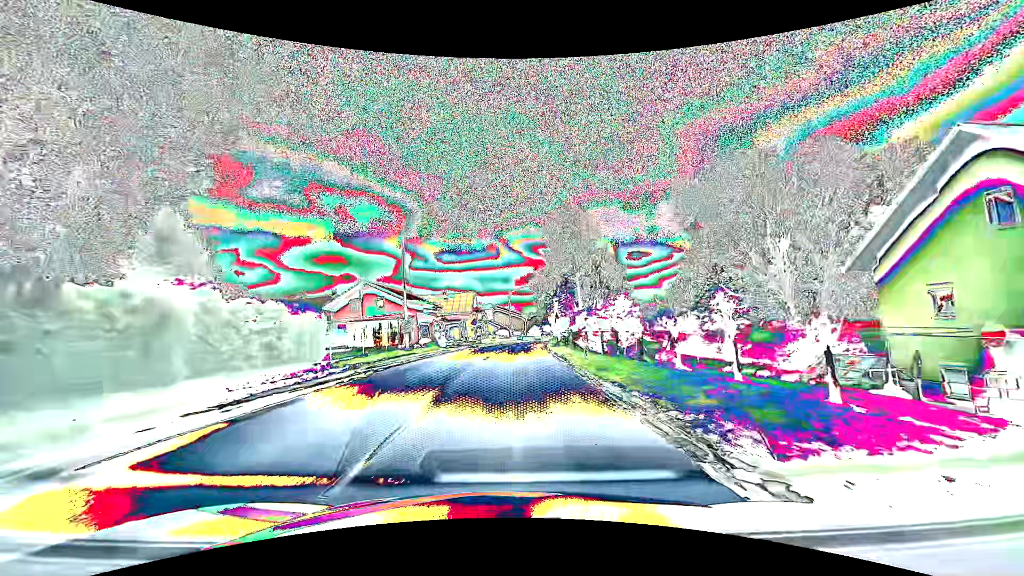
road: primary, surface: asphalt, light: Day
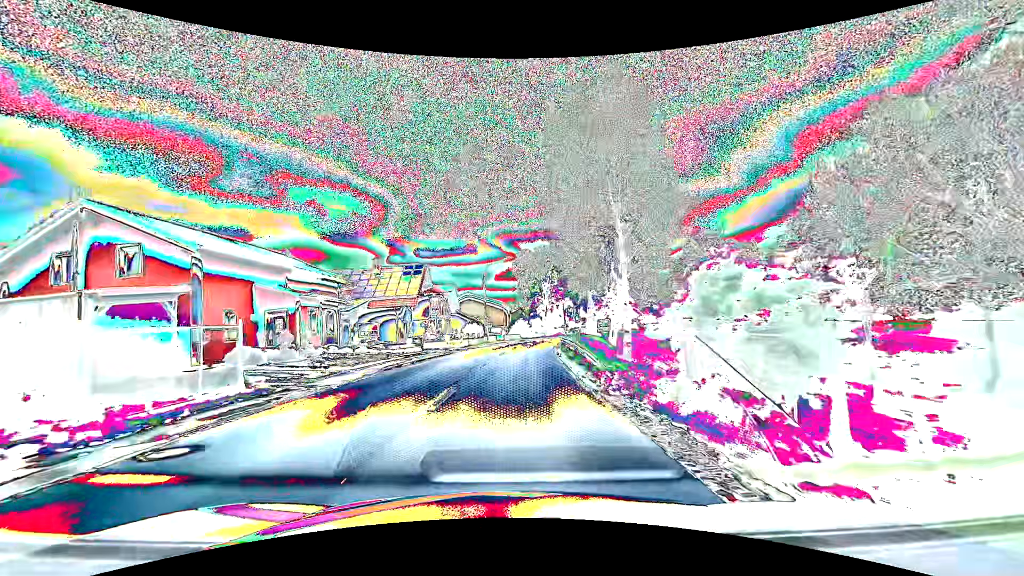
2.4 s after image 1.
(+0.5, +31.9) m; +2°
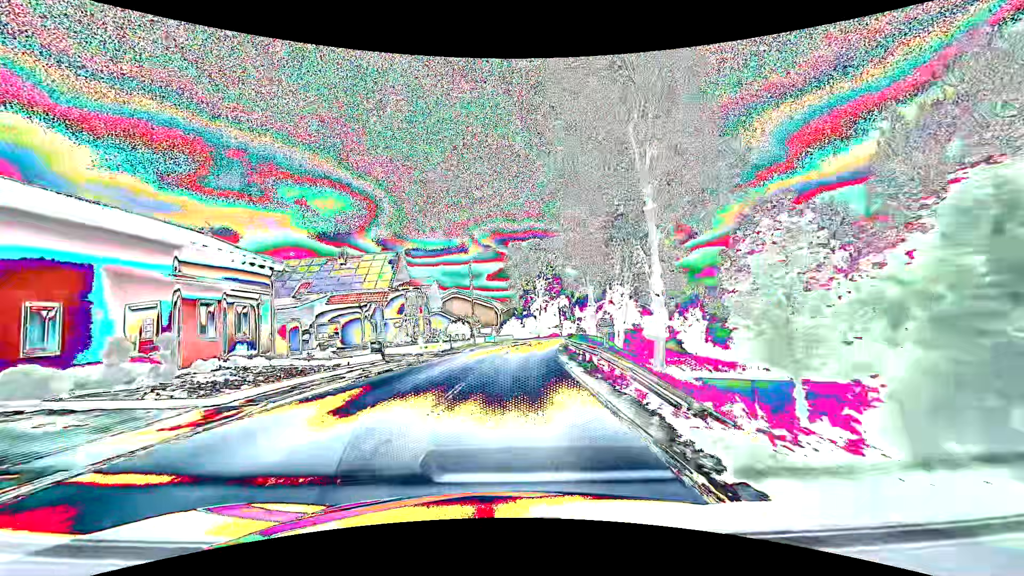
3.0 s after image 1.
(+0.1, +8.0) m; +1°
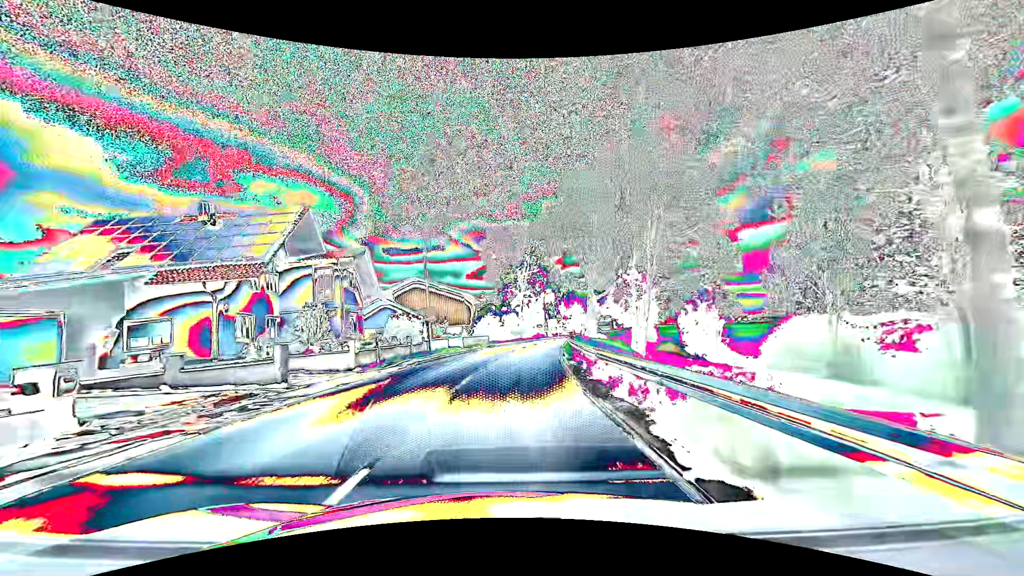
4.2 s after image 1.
(+0.3, +16.0) m; +2°
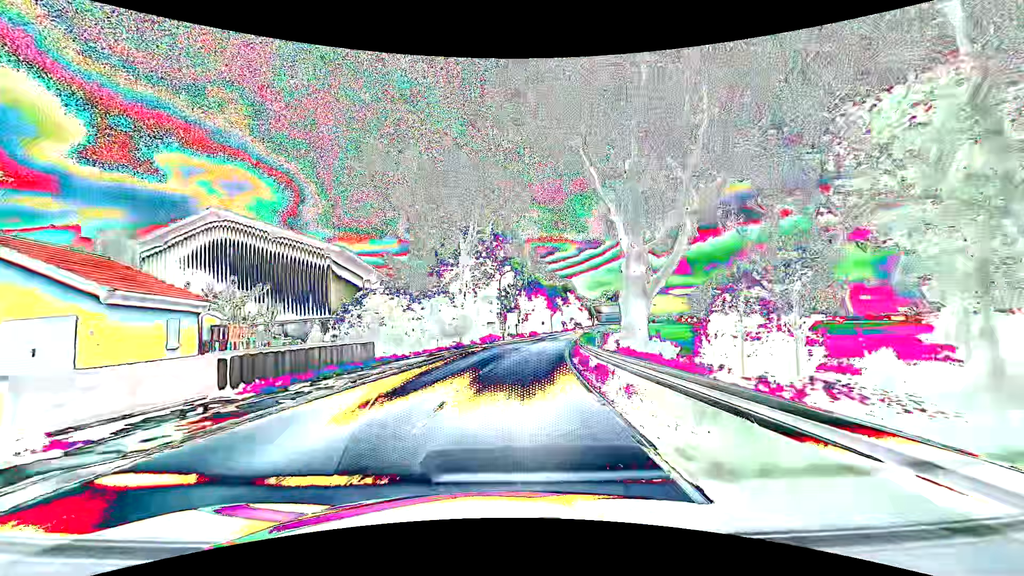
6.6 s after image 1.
(+1.5, +32.1) m; +6°
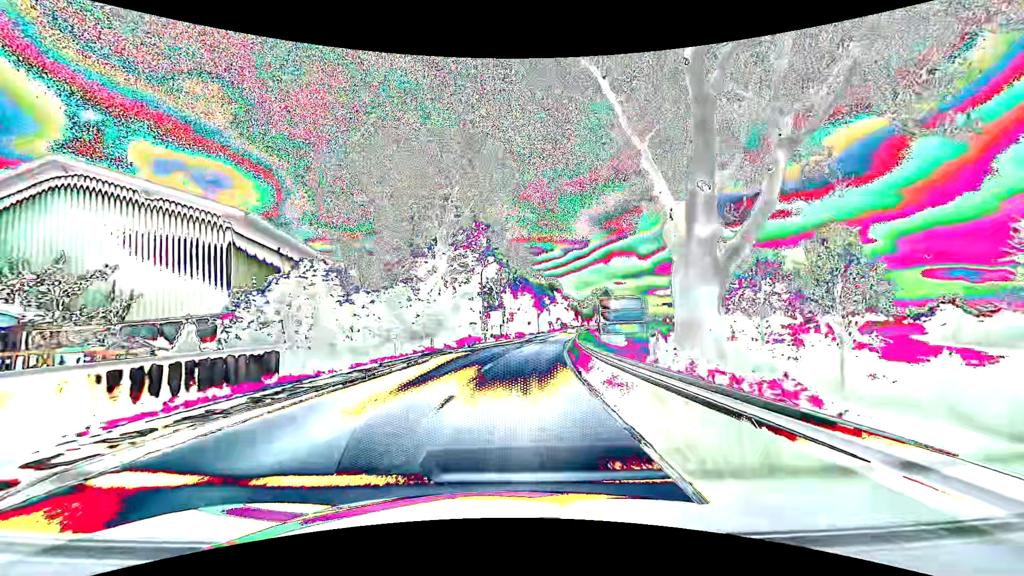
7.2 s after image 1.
(+0.1, +8.0) m; +2°
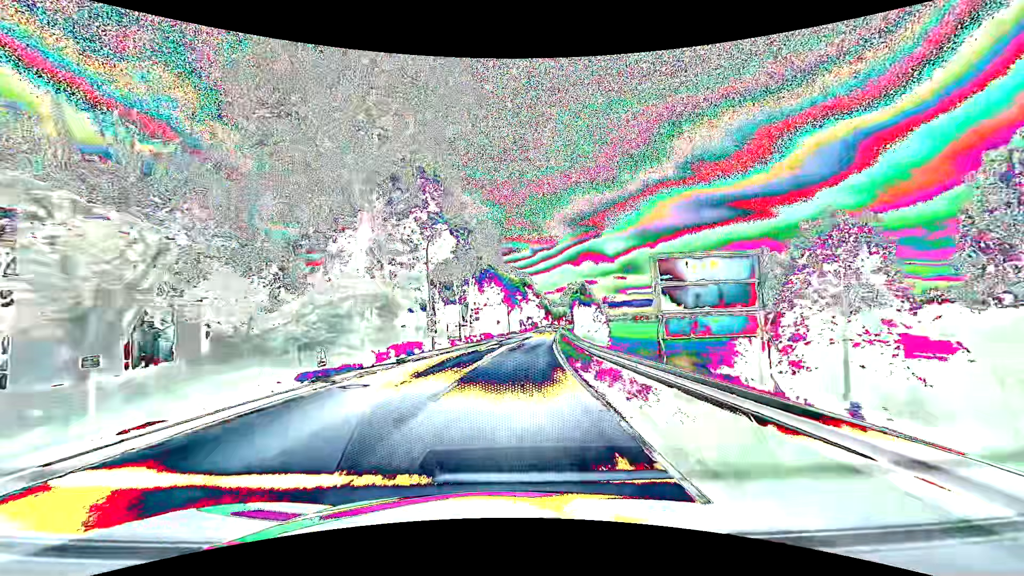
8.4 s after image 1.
(+0.5, +16.1) m; +4°
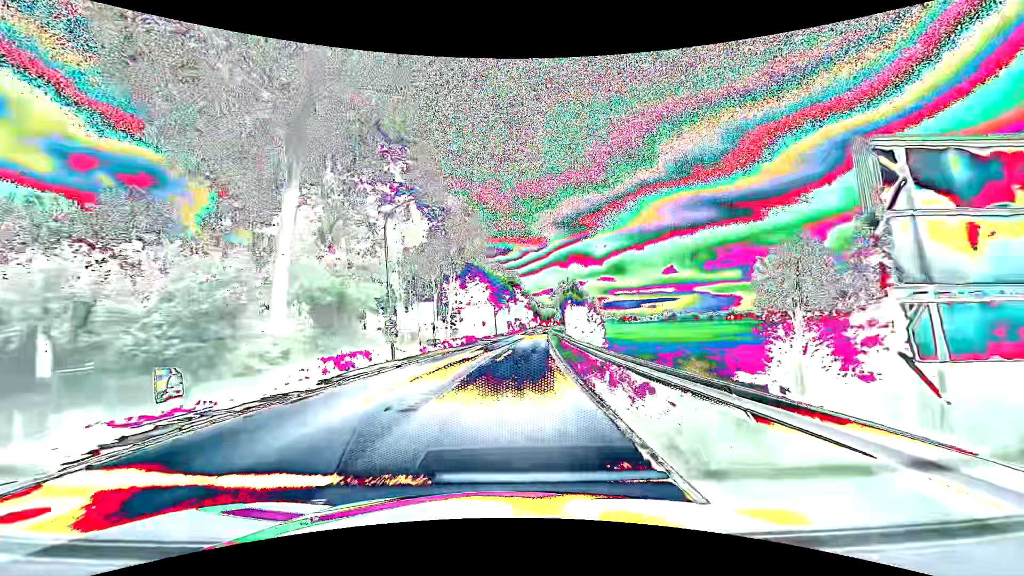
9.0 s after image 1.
(+0.1, +8.0) m; +2°
(0, +10) (0, +20) (+1, +30) (+2, +40) (+2, +50) (+3, +60) (+4, +70) (+4, +80) (+5, +90) (+6, +100) m
